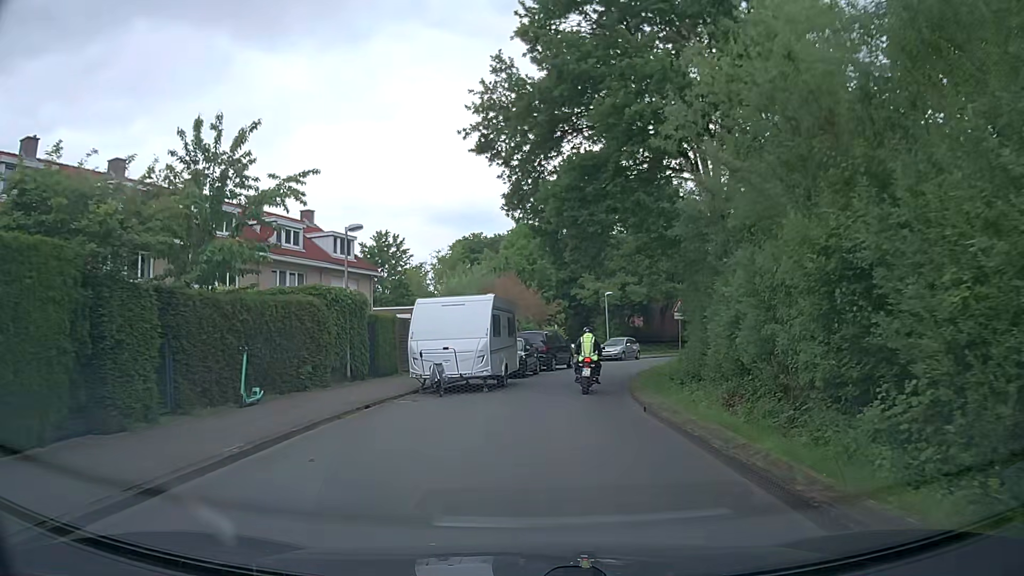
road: residential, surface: asphalt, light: Day
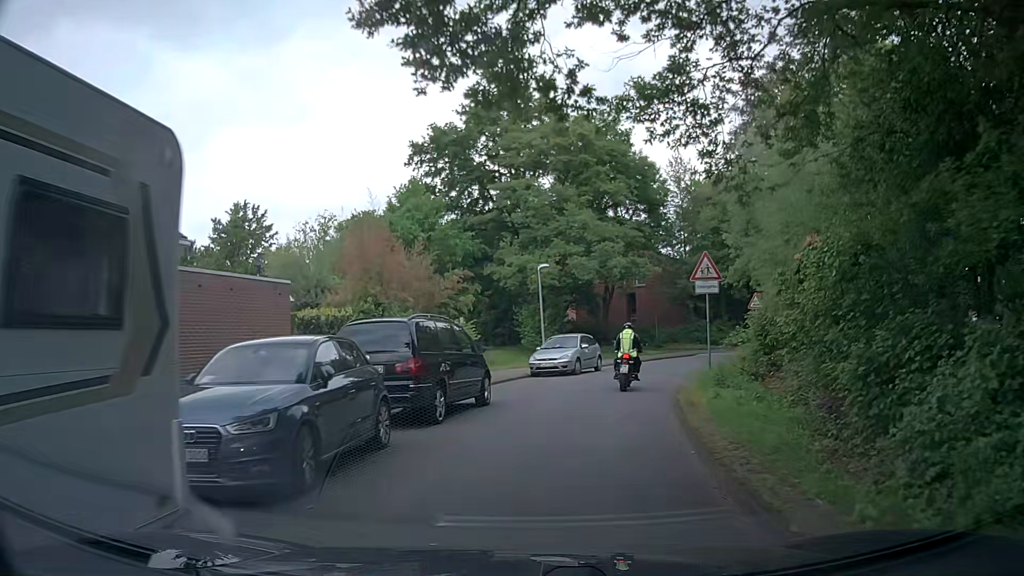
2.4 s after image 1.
(+1.0, +17.8) m; +8°
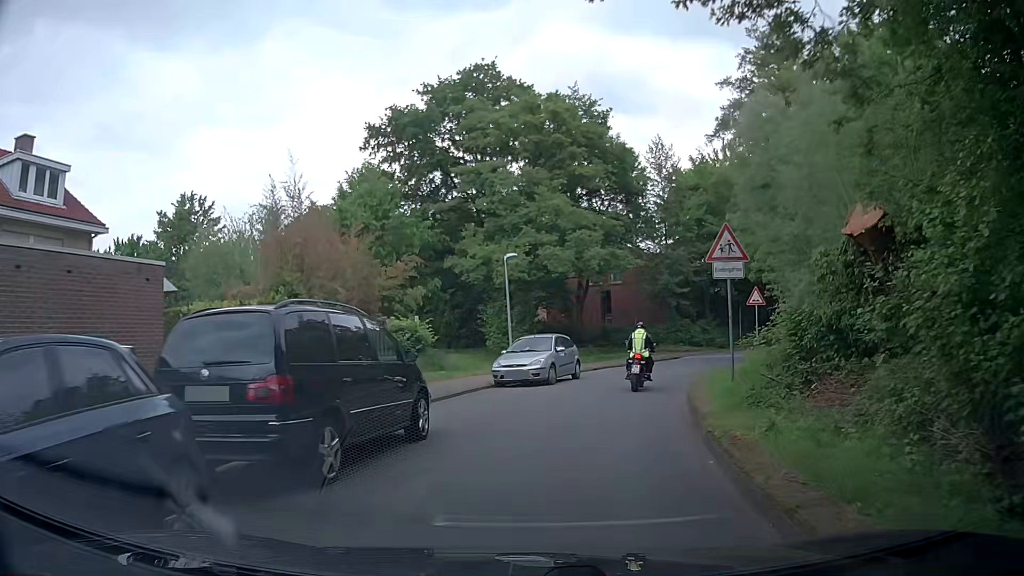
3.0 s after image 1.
(0.0, +4.5) m; +3°
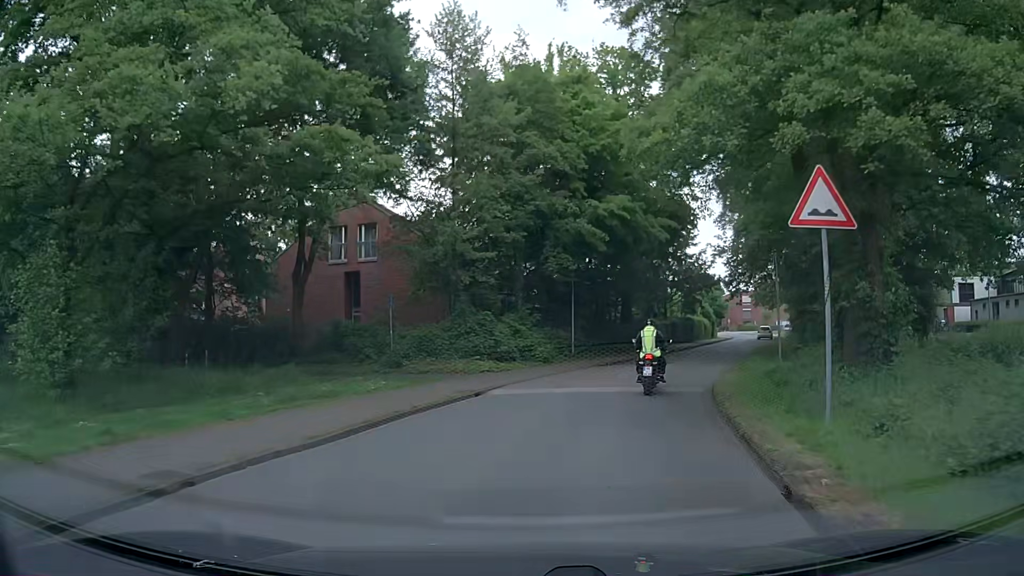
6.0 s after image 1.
(+3.1, +21.9) m; +17°
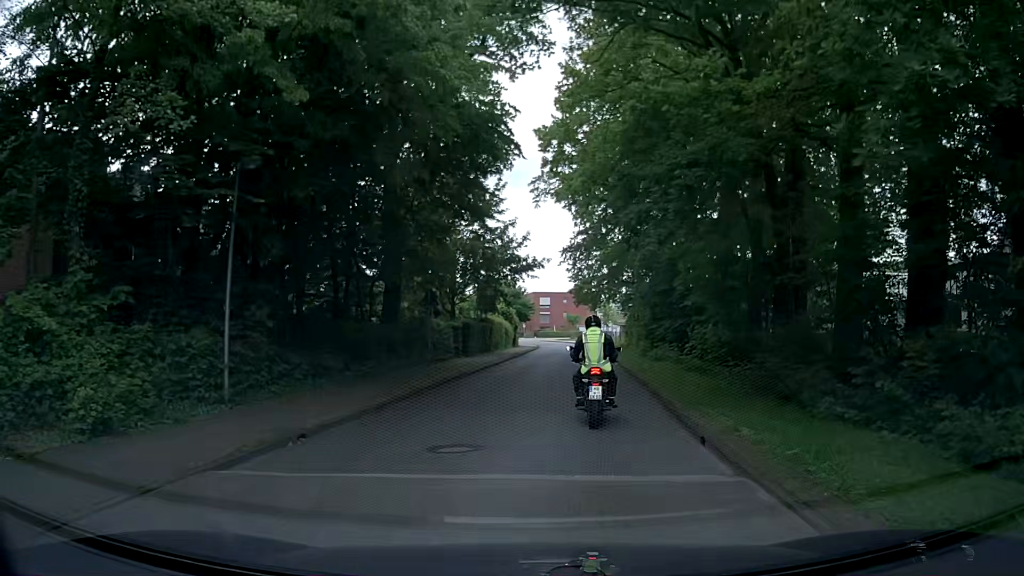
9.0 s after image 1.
(+3.6, +19.7) m; +20°
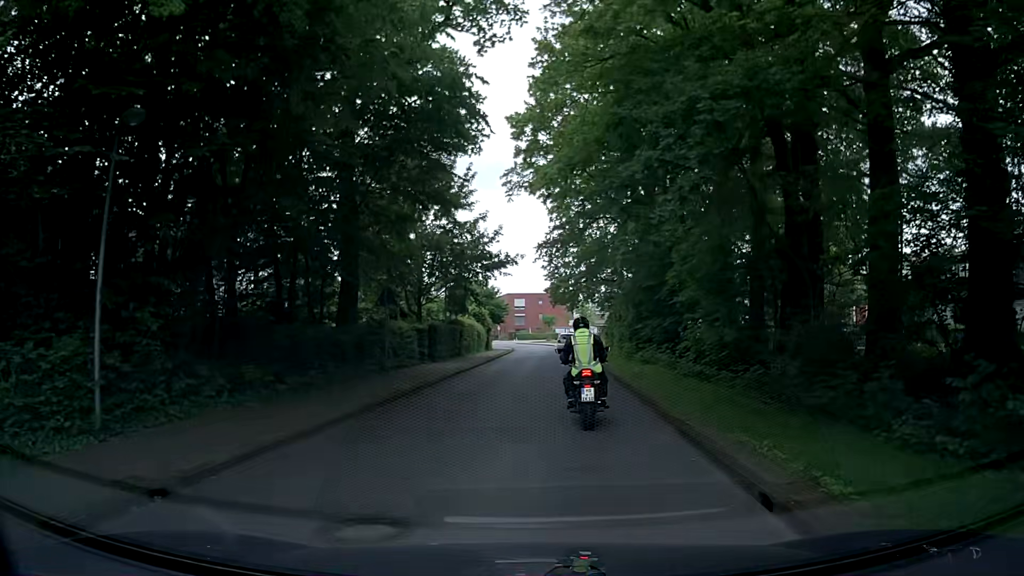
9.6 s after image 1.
(0.0, +3.5) m; +3°
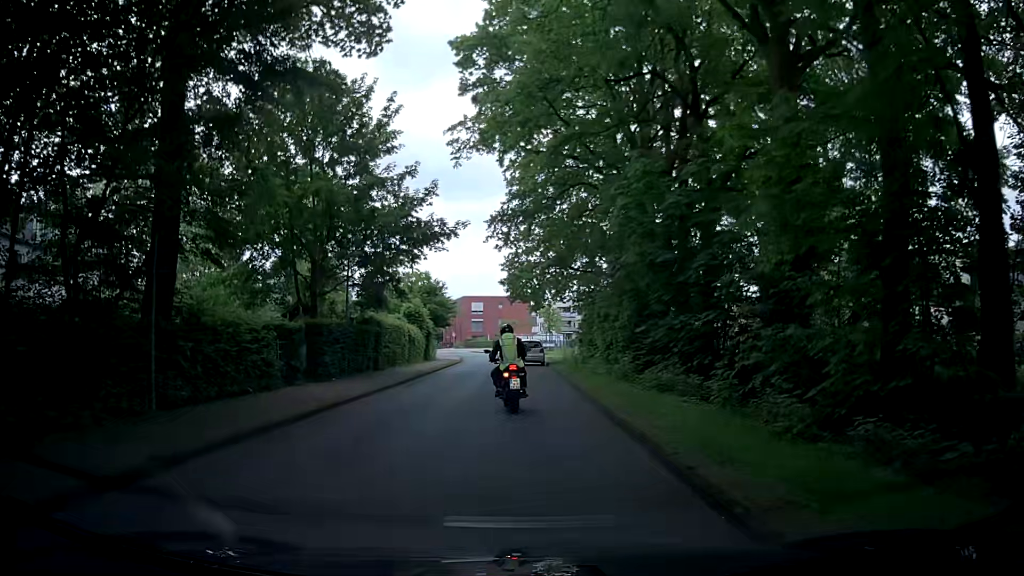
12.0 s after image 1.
(+0.8, +13.1) m; +3°
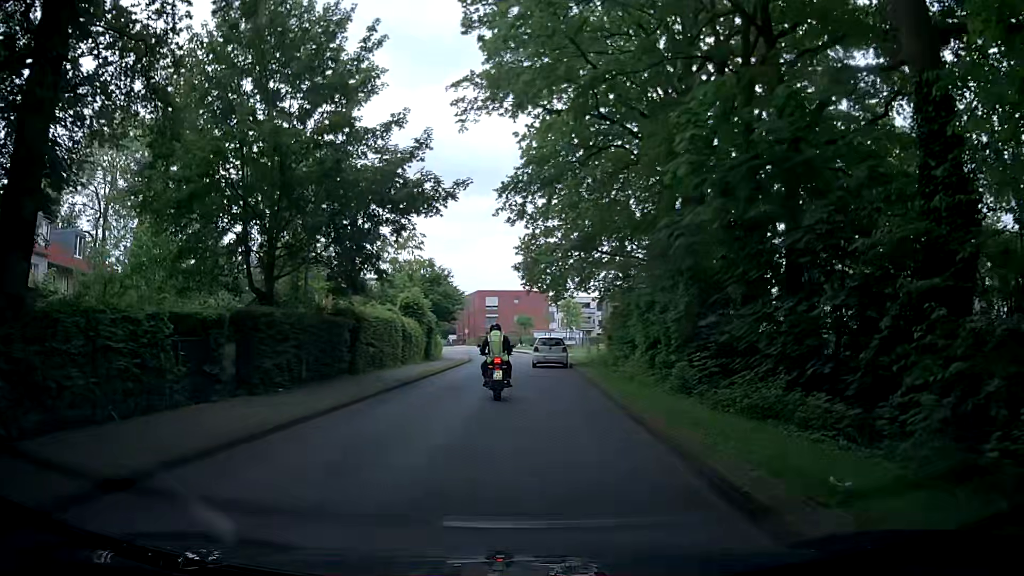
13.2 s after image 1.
(0.0, +6.8) m; -2°
